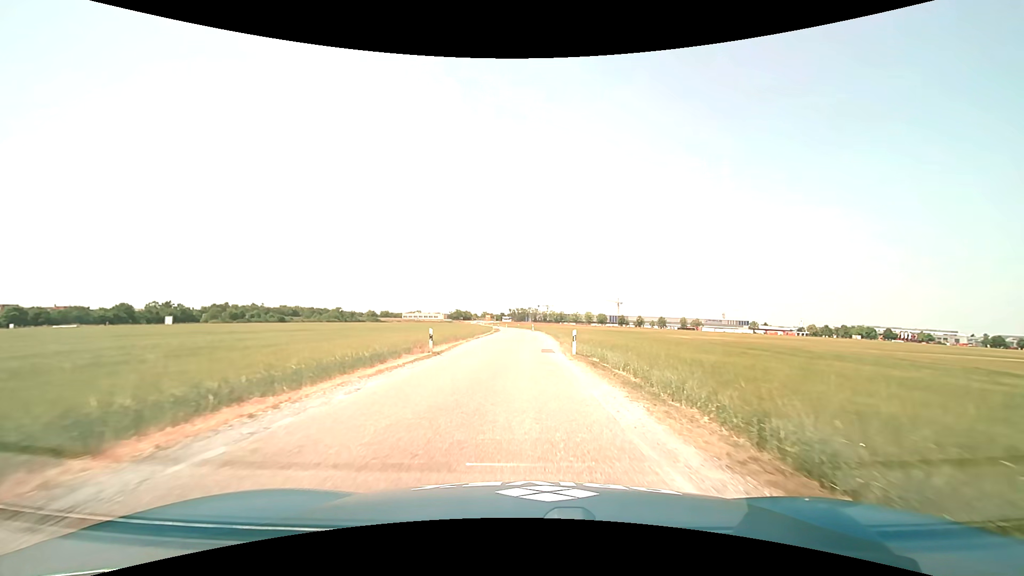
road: unclassified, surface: asphalt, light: Day
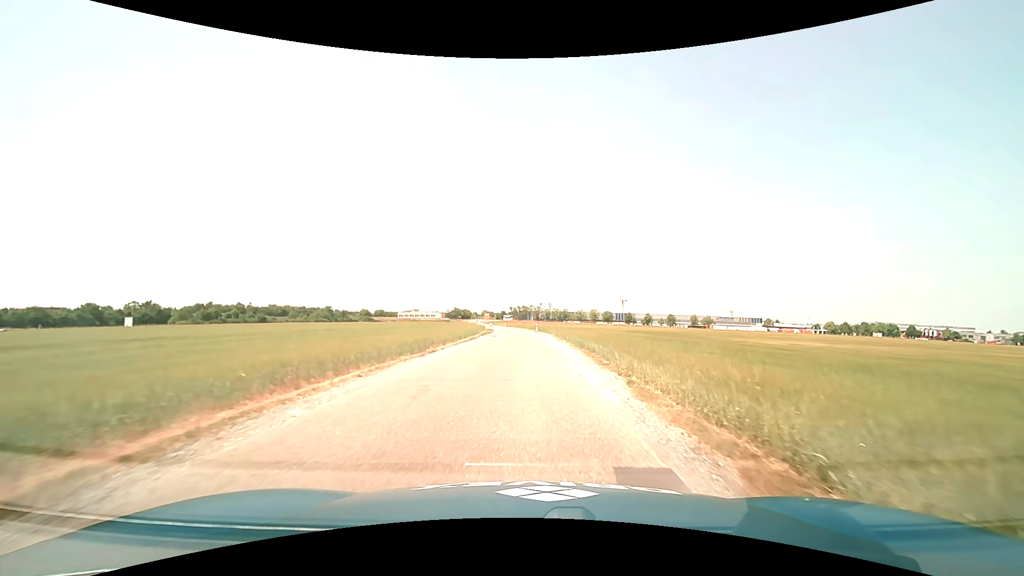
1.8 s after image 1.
(0.0, +20.8) m; 0°
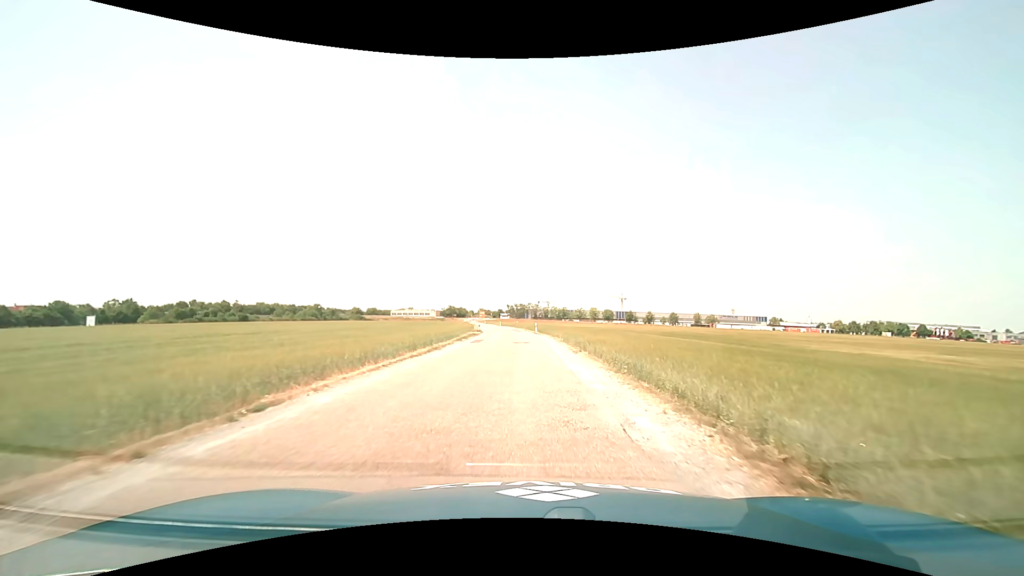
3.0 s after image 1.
(0.0, +13.6) m; 0°
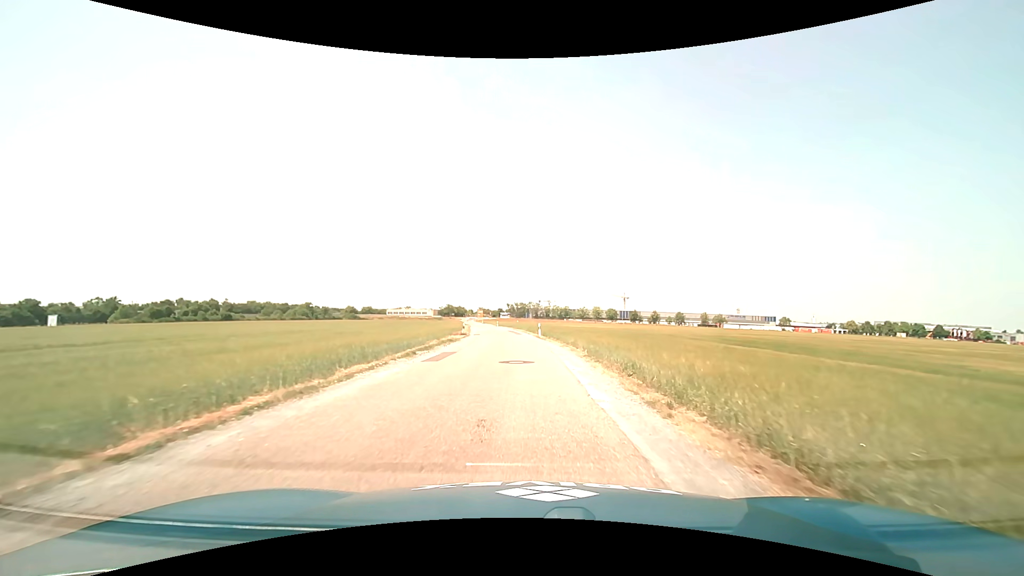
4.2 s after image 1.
(0.0, +13.4) m; 0°
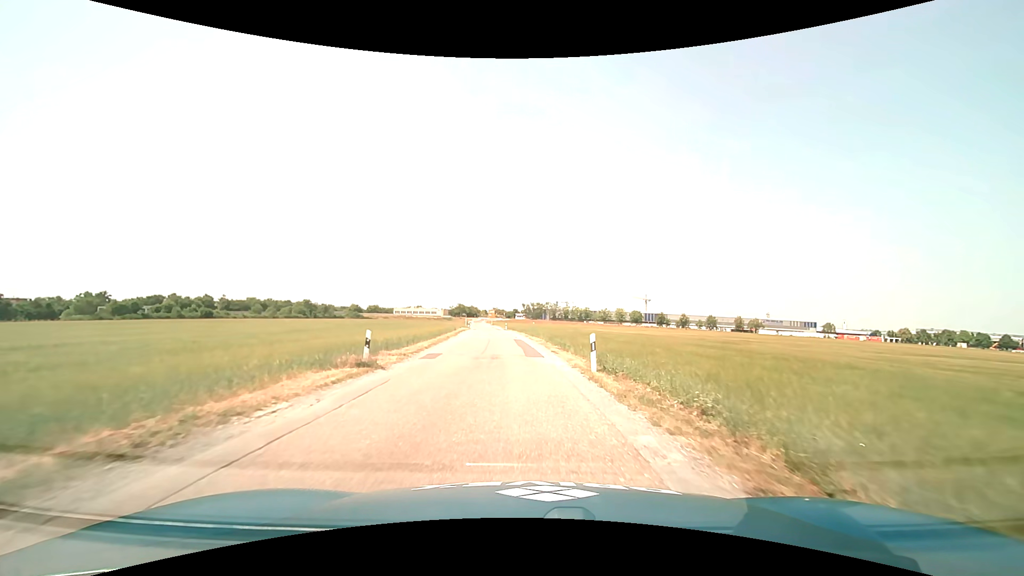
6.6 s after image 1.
(-0.4, +26.8) m; -2°
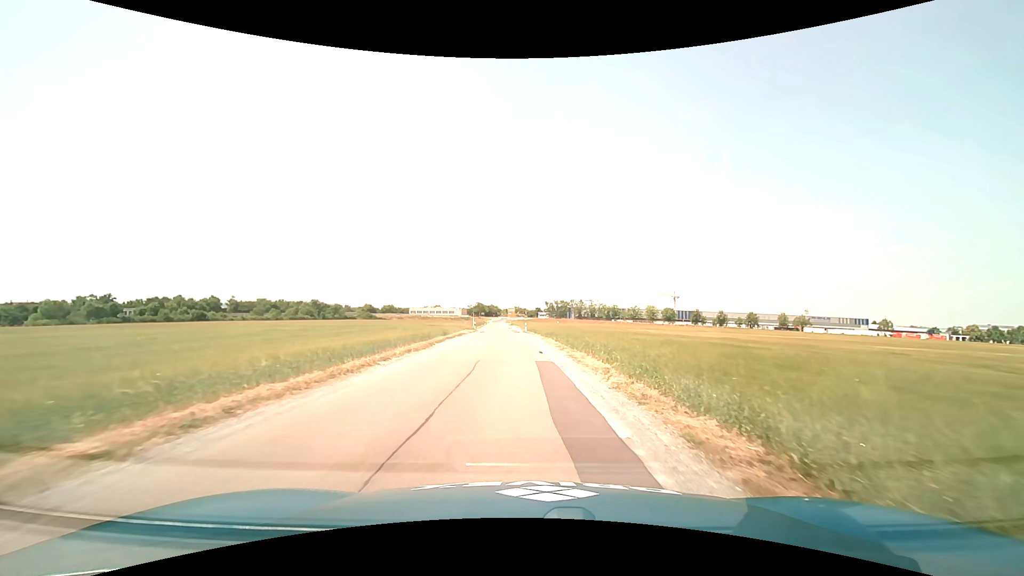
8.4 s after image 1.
(-0.5, +21.5) m; -3°
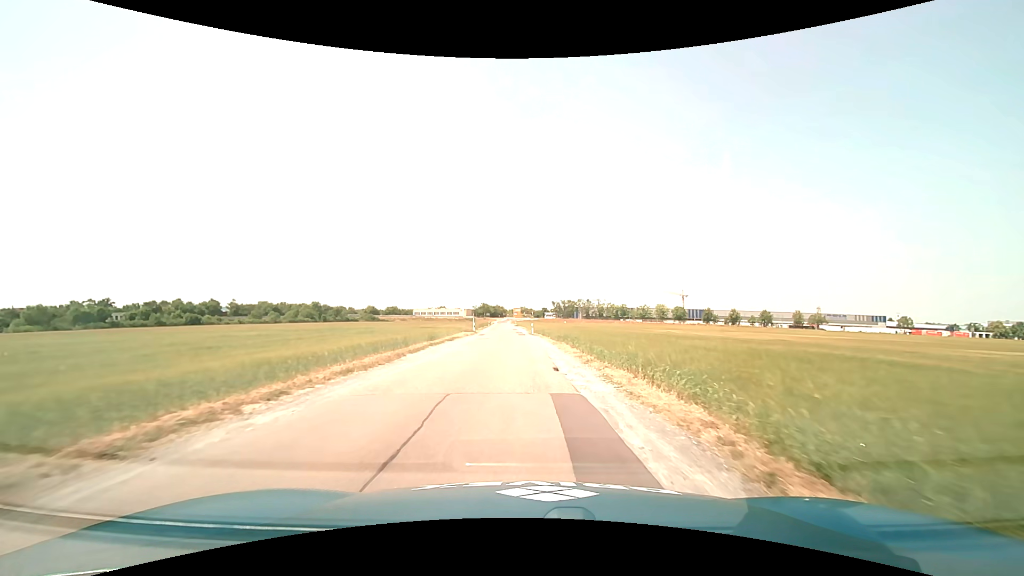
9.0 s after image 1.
(0.0, +7.5) m; -1°
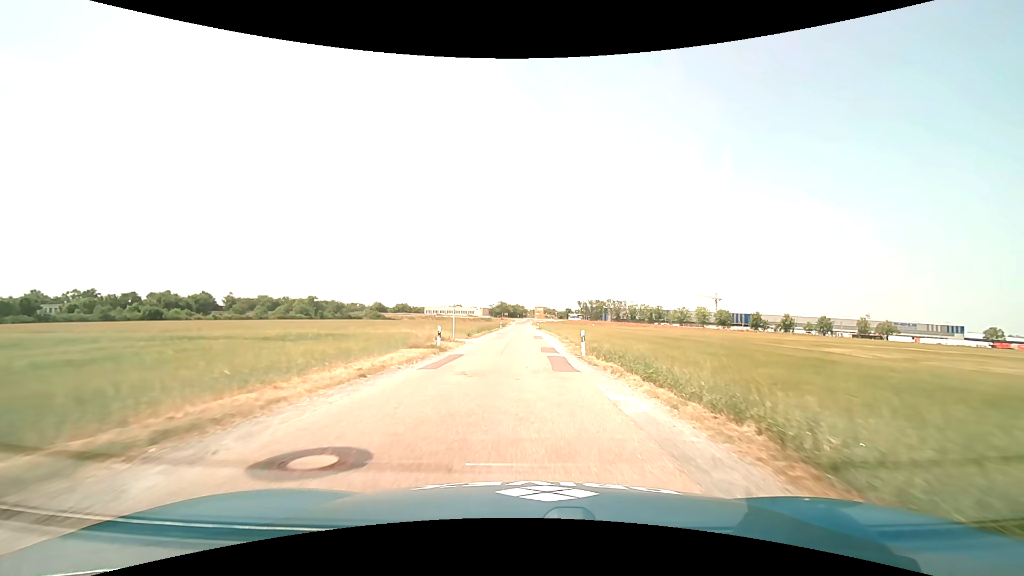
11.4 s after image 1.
(-0.9, +31.2) m; -2°
(0, +10) (0, +20) (0, +30) (0, +40) (0, +50) (0, +60) (0, +70) (0, +80) (0, +90) (0, +100) m
